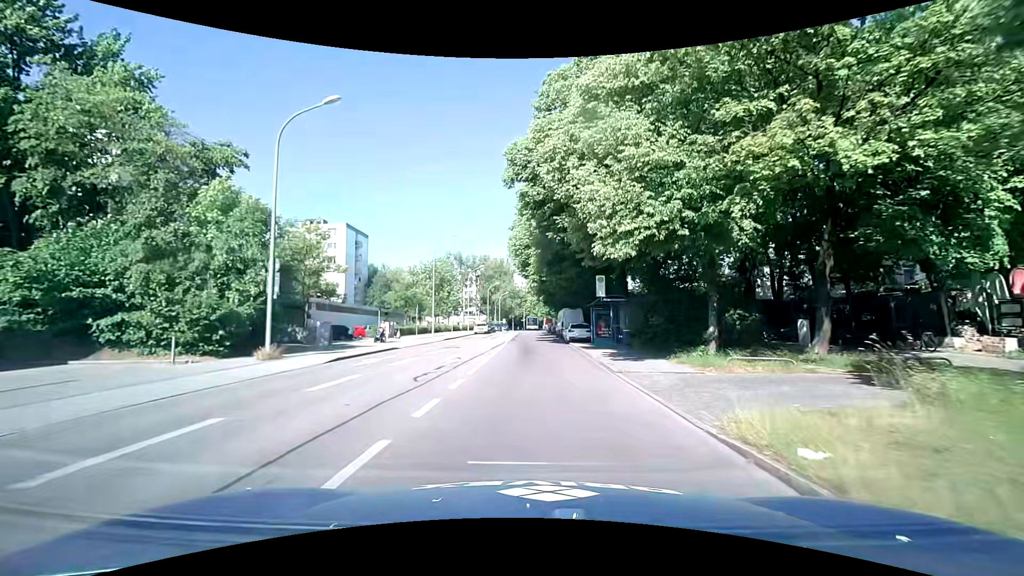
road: tertiary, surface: asphalt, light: Day
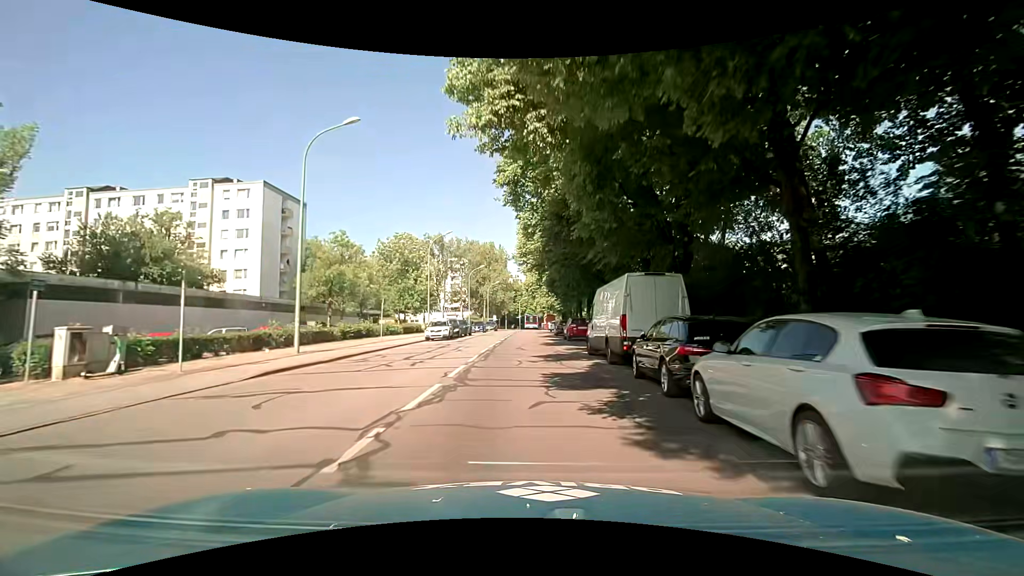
(-0.2, +29.6) m; 0°
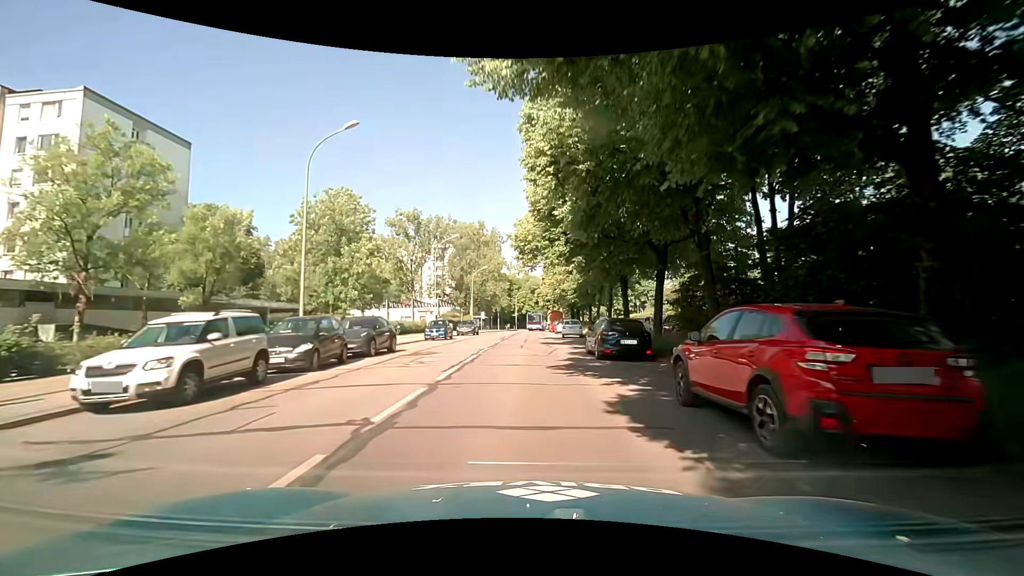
(0.0, +28.1) m; 0°
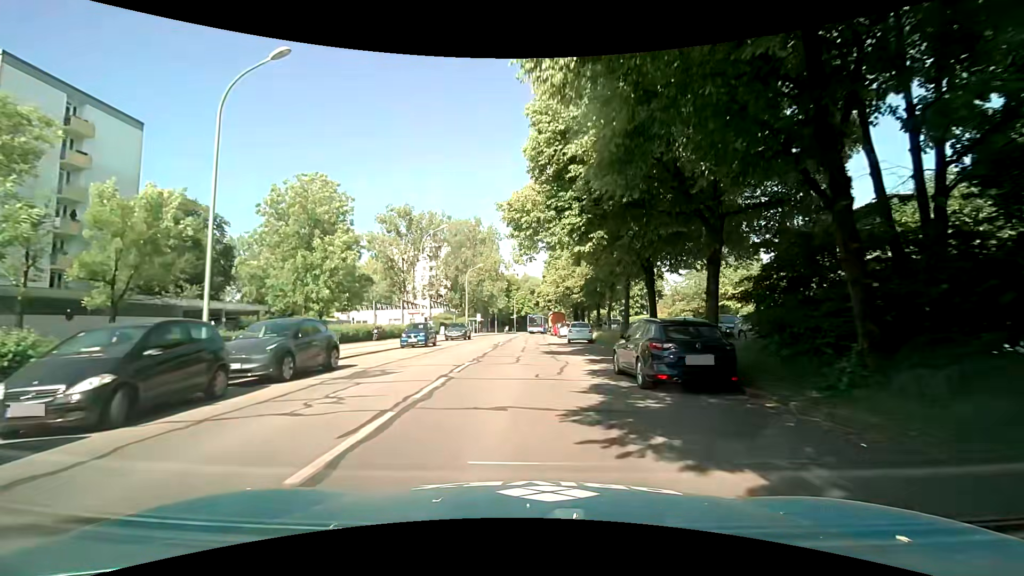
(0.0, +6.7) m; 0°
(0, +10) (0, +20) (0, +30) (+1, +40) (+1, +50) (+1, +60) (+1, +70) (+2, +80) (+4, +90) (+6, +100) m
